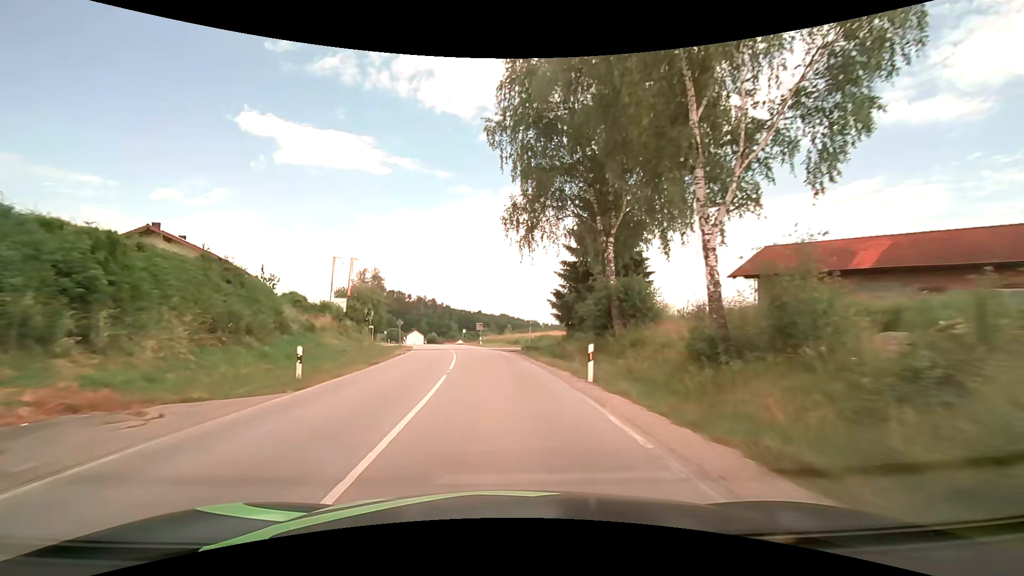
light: Day
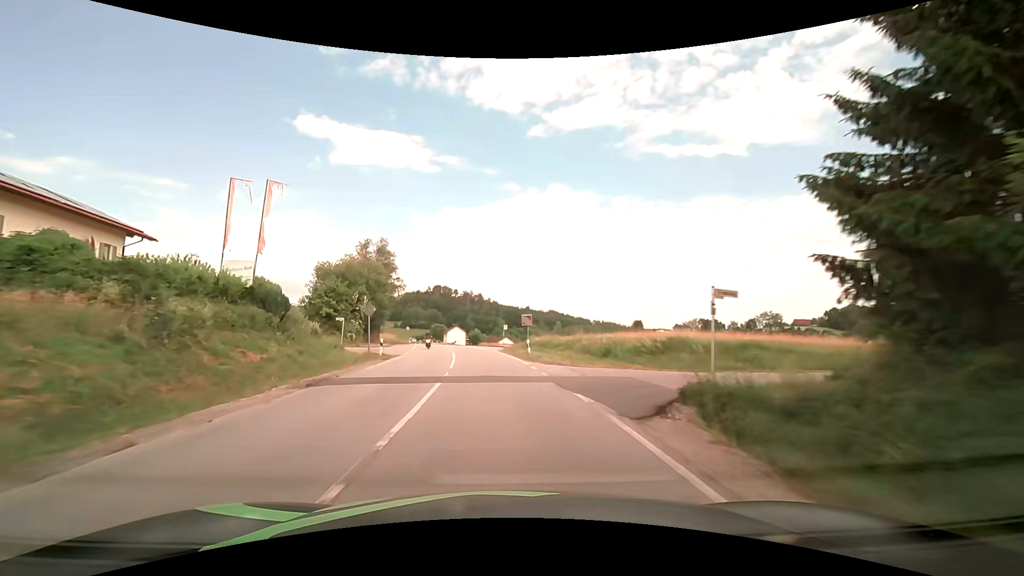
(-1.3, +27.6) m; -6°
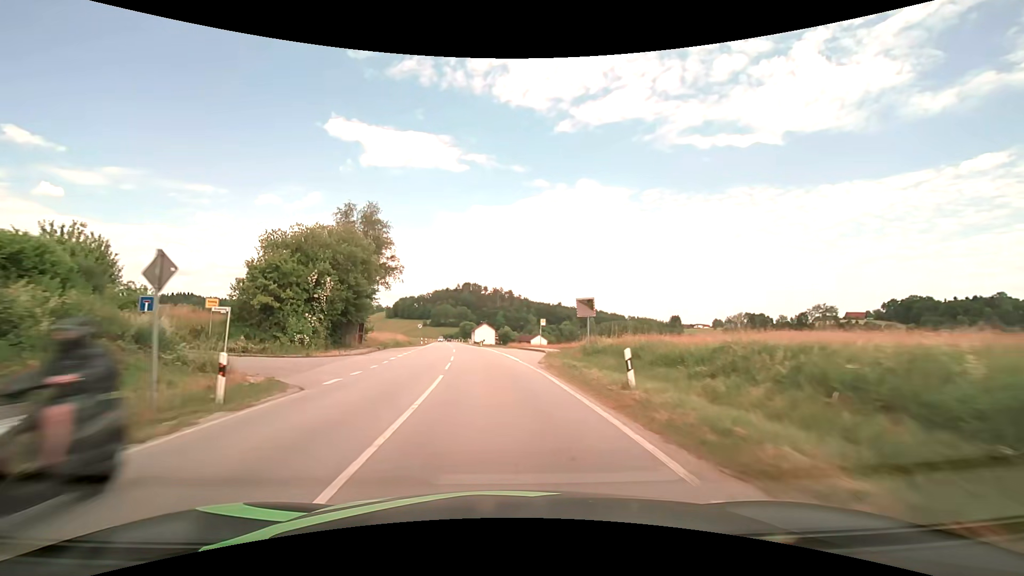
(-0.5, +18.8) m; -3°
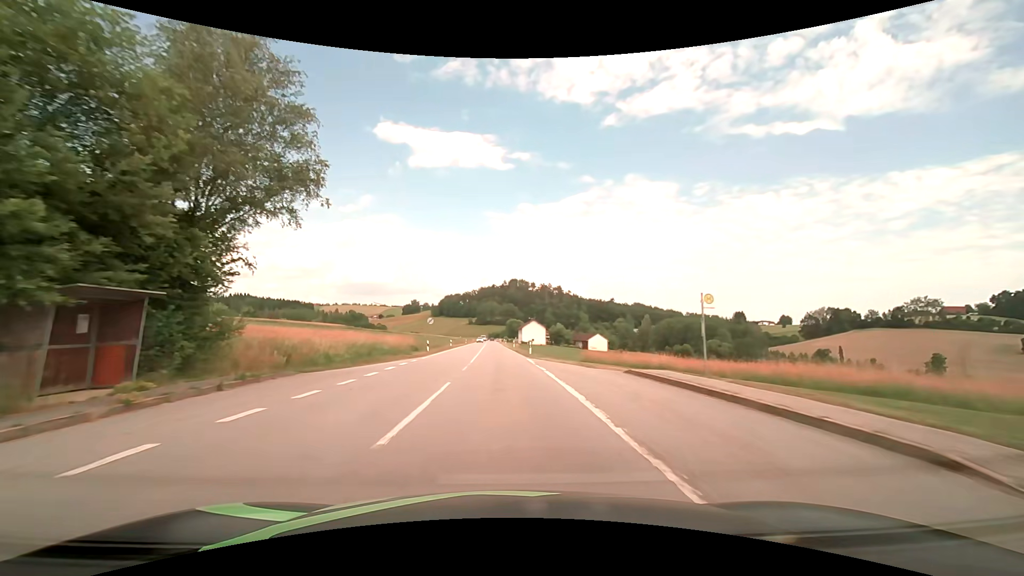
(-1.4, +30.1) m; -5°
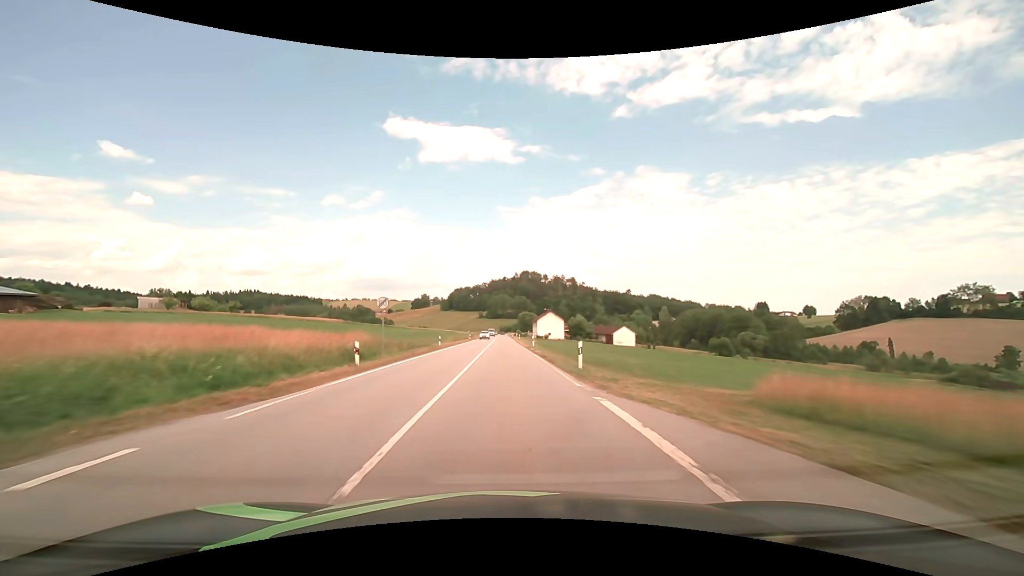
(-0.4, +21.9) m; -2°
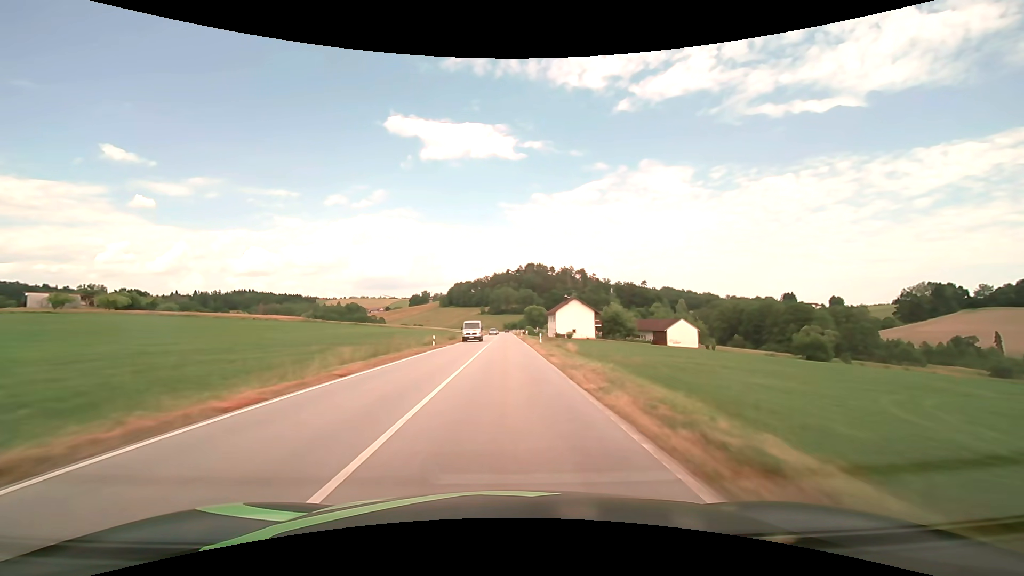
(-0.3, +47.0) m; -1°
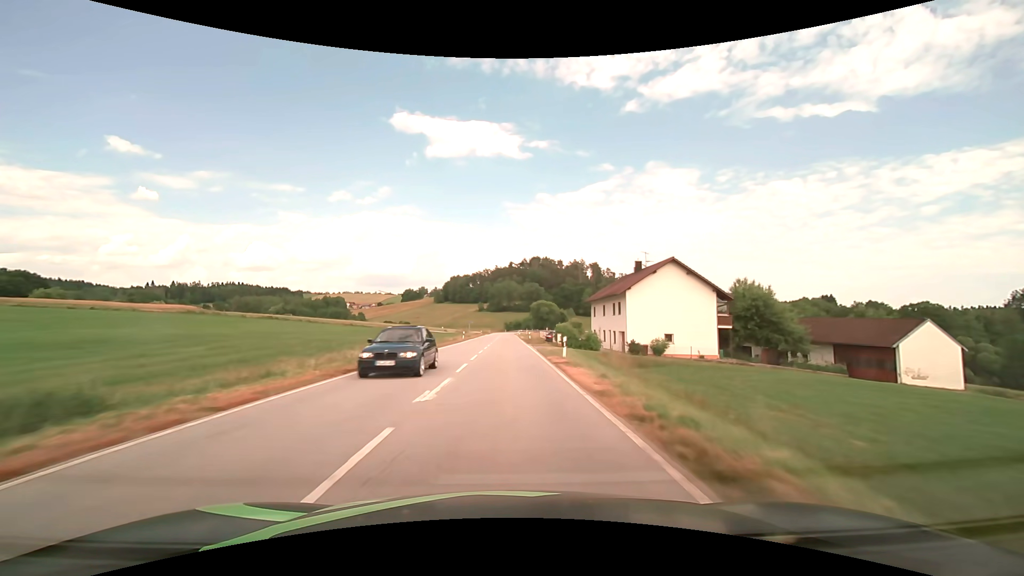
(-0.1, +61.1) m; 0°
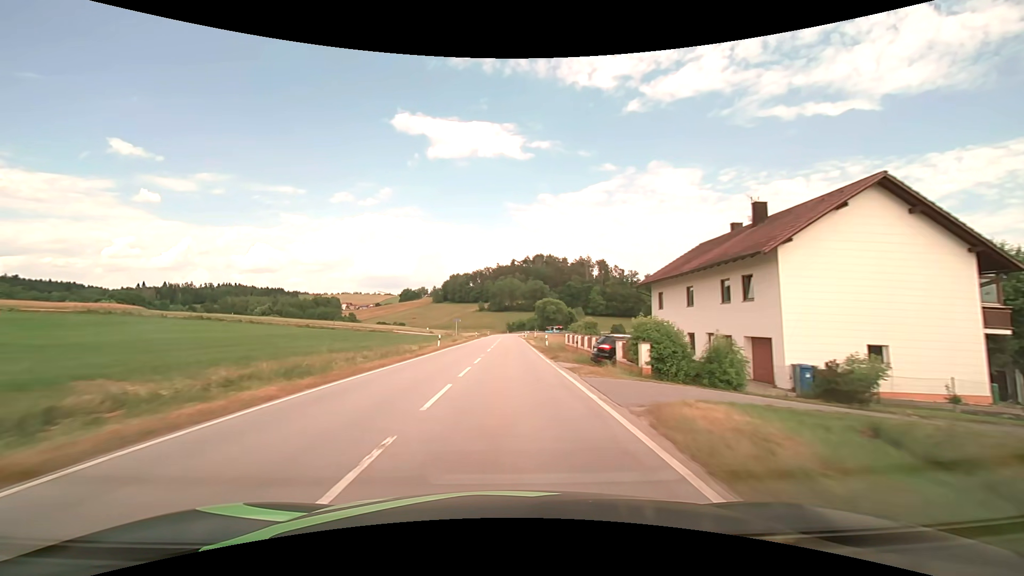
(0.0, +24.7) m; 0°
(0, +10) (0, +20) (0, +30) (0, +40) (0, +50) (0, +60) (+1, +70) (+1, +80) (+1, +90) (+1, +100) m
